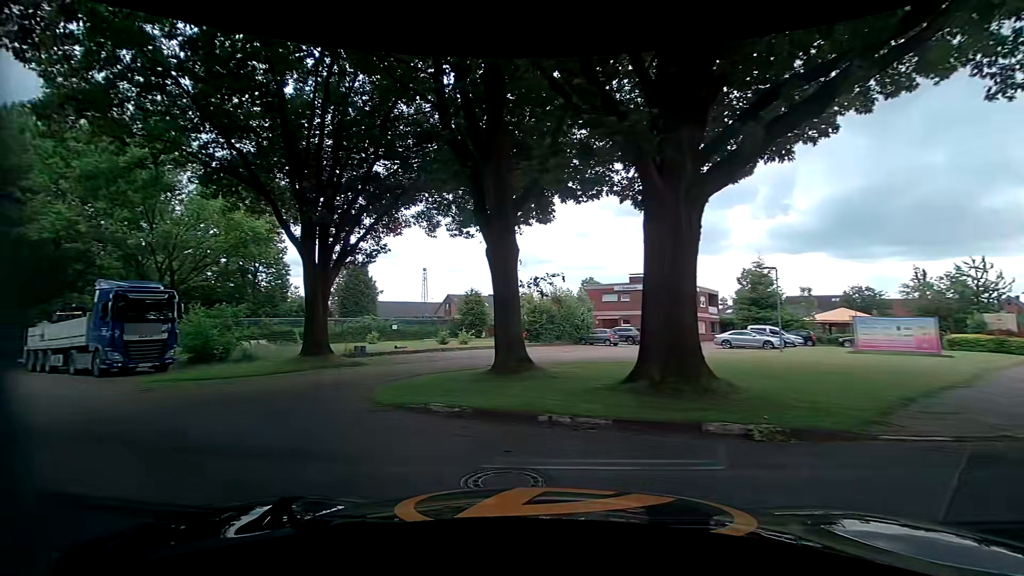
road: tertiary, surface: asphalt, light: Day
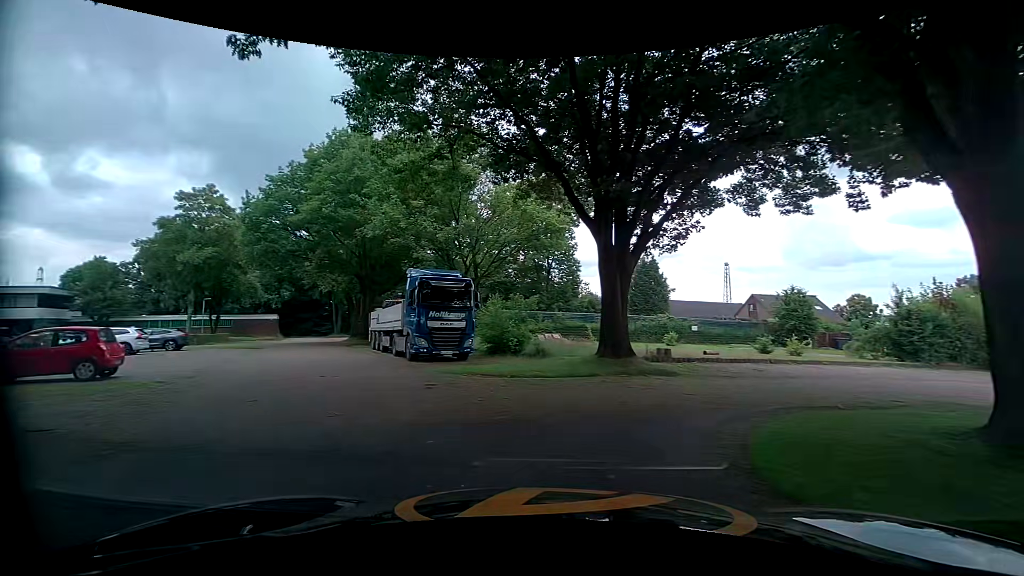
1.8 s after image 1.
(-1.2, +4.7) m; -29°
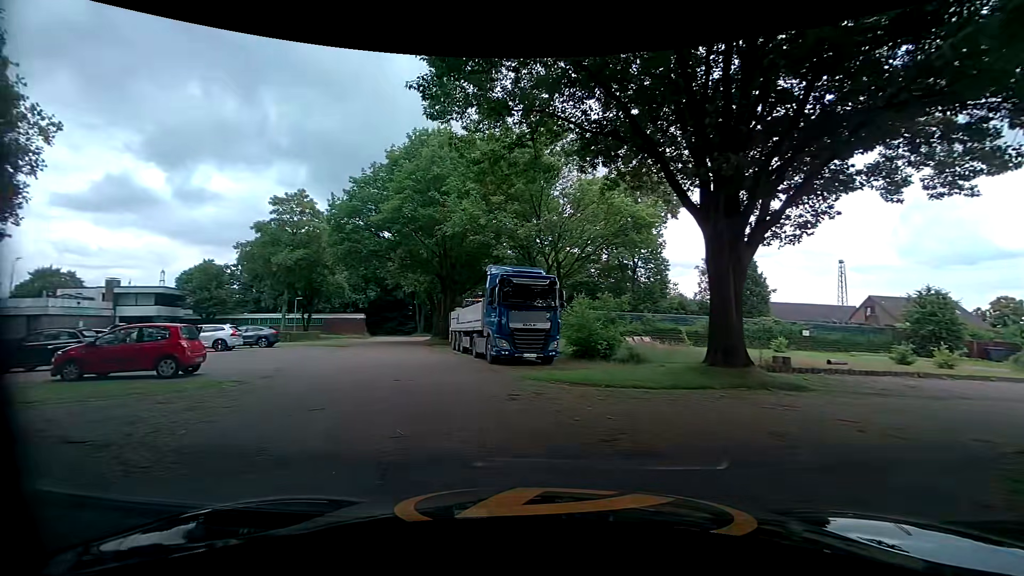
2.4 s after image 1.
(-0.2, +1.7) m; -8°
